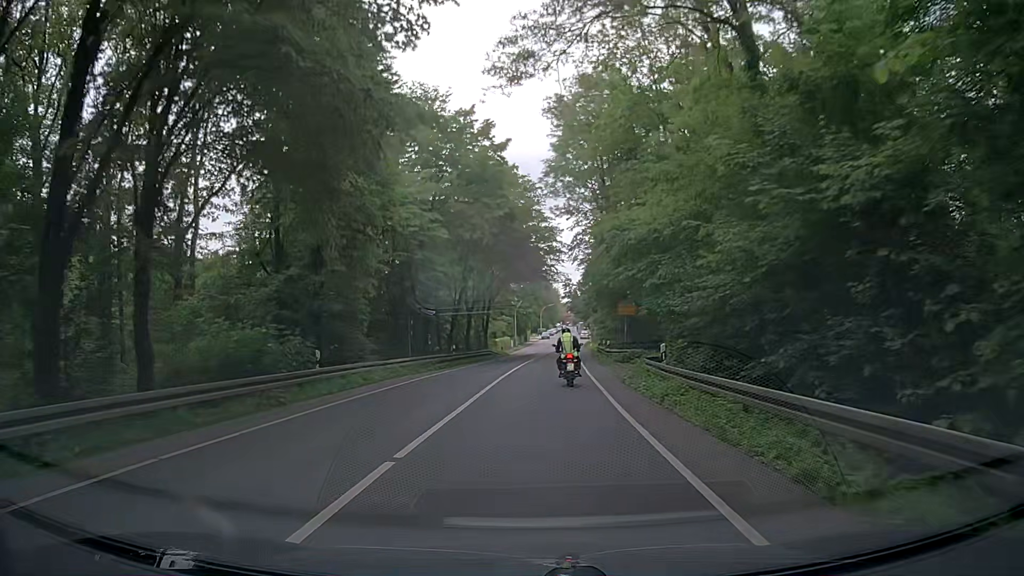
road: secondary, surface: asphalt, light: Day
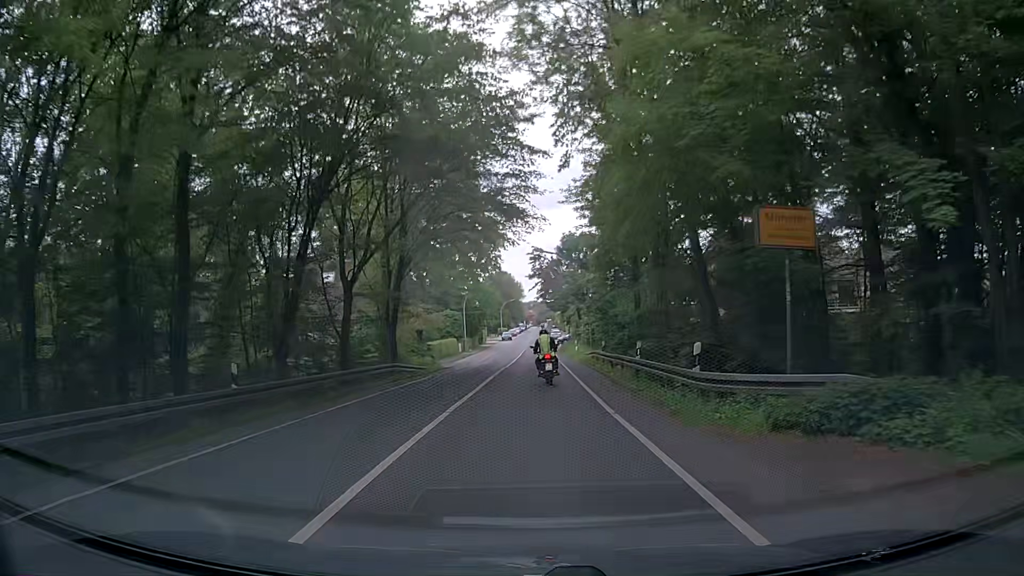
(+0.8, +28.7) m; +3°
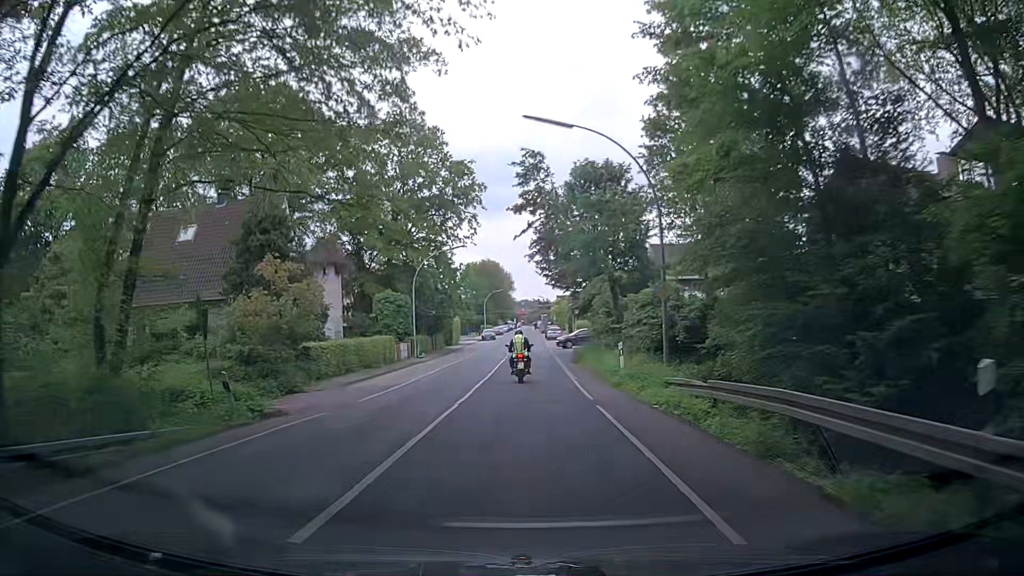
(+0.2, +29.1) m; 0°
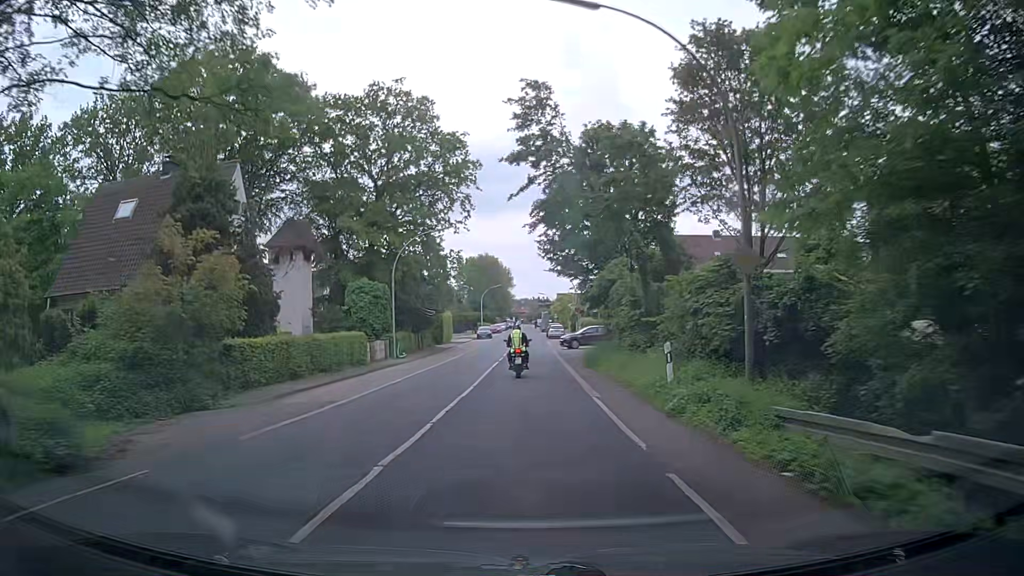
(0.0, +7.4) m; +1°
